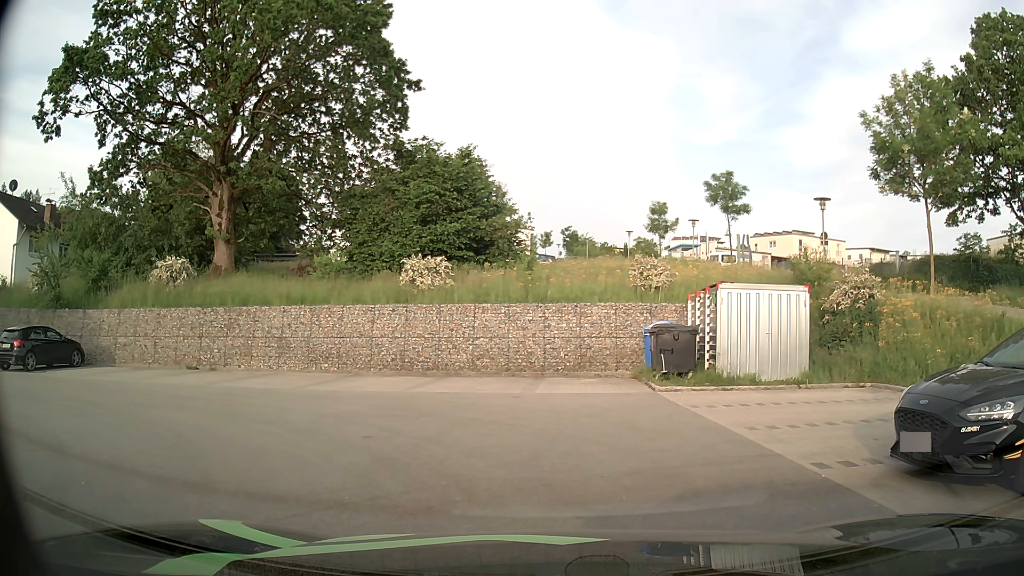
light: Day
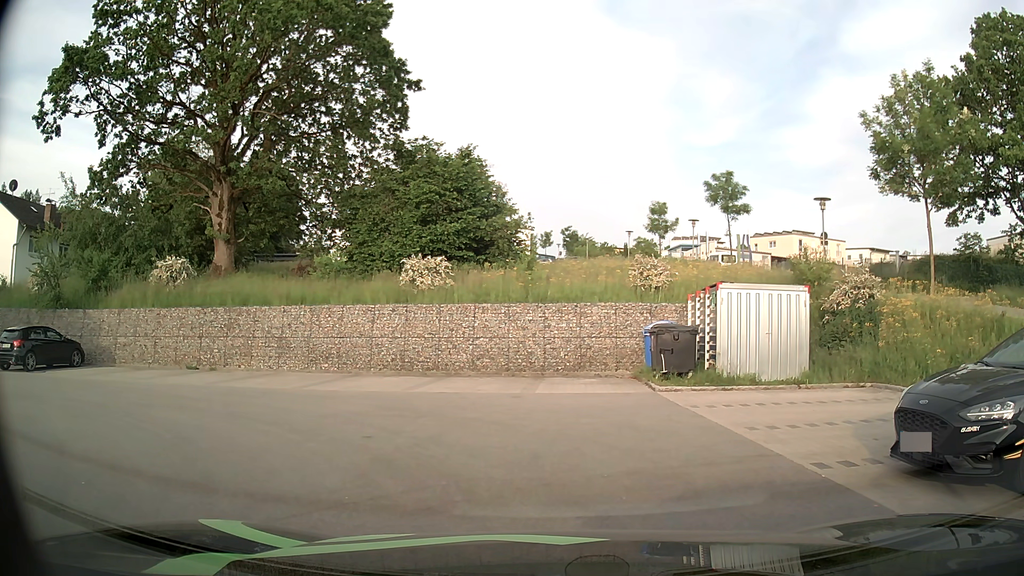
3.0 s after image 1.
(0.0, 0.0) m; 0°
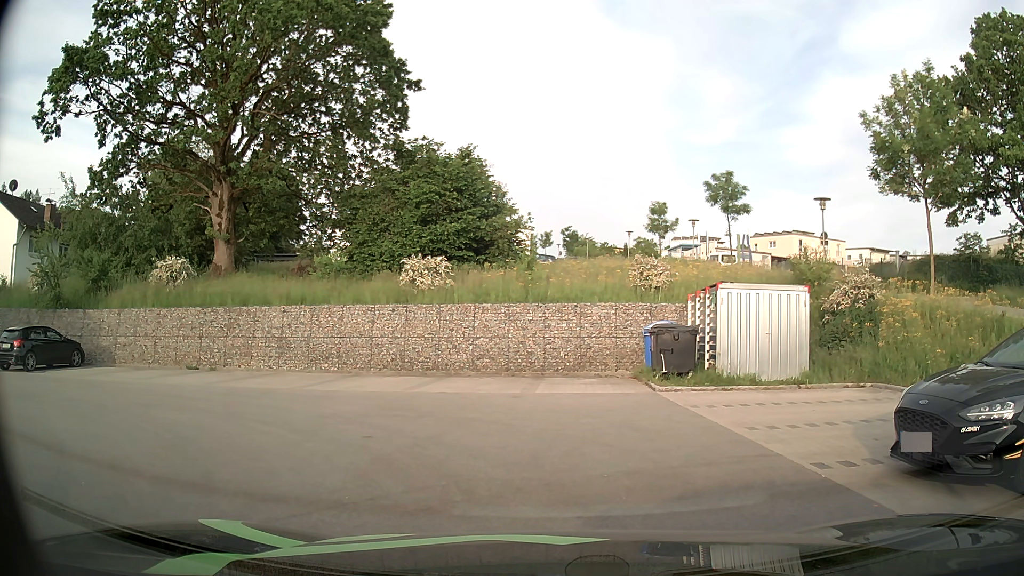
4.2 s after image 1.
(0.0, 0.0) m; 0°
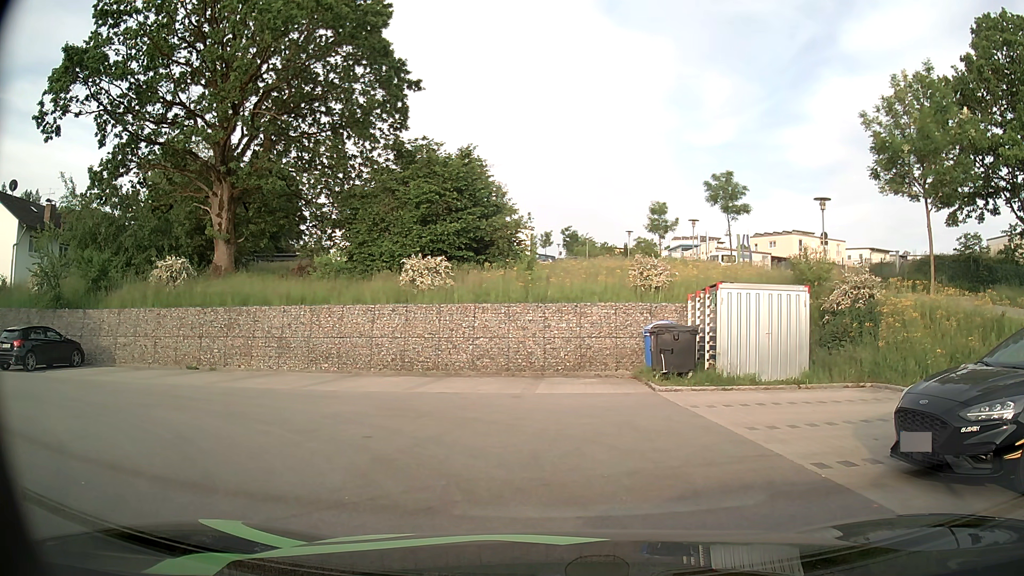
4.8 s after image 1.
(0.0, 0.0) m; 0°
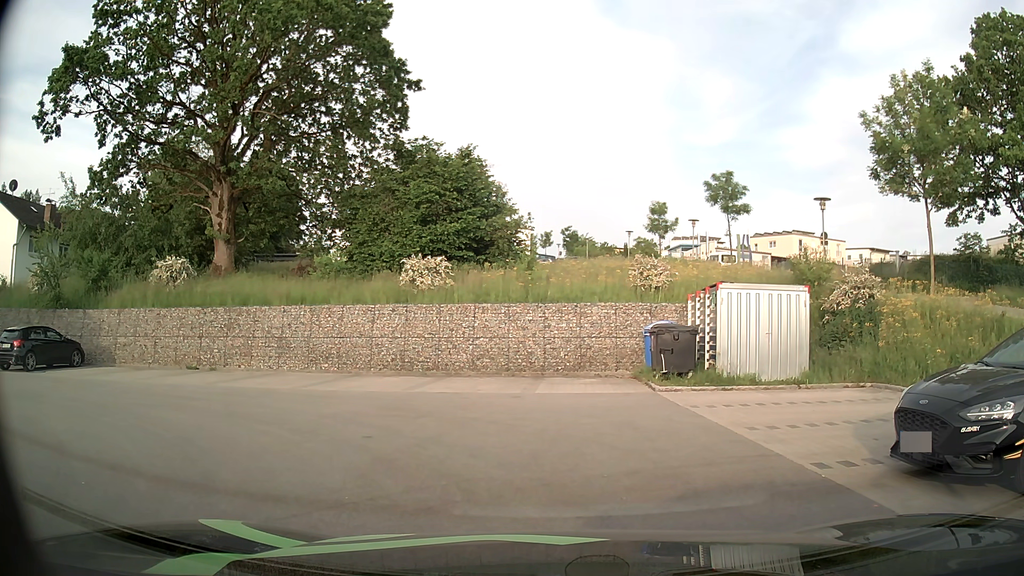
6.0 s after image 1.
(0.0, 0.0) m; 0°
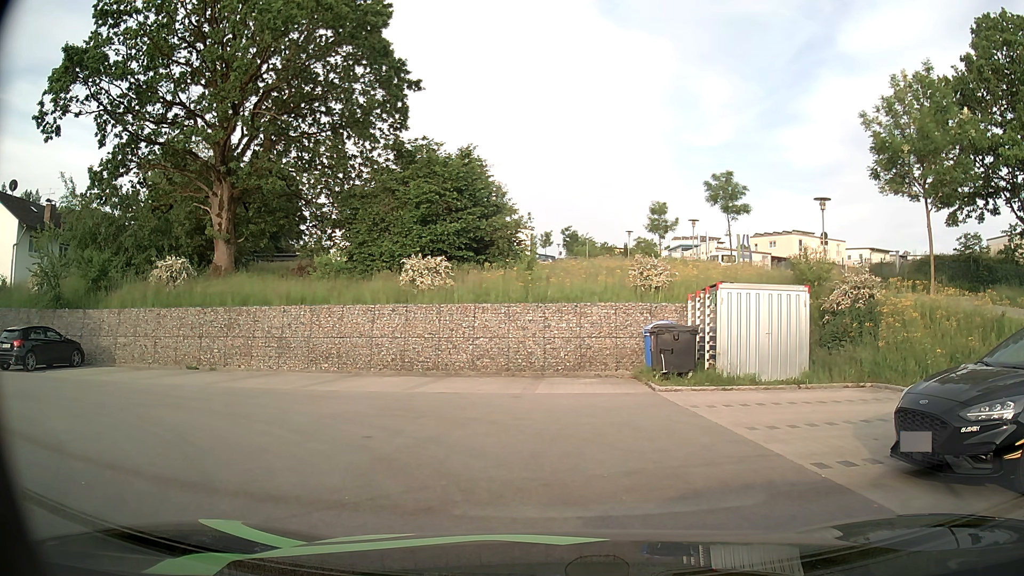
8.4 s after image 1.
(0.0, 0.0) m; 0°
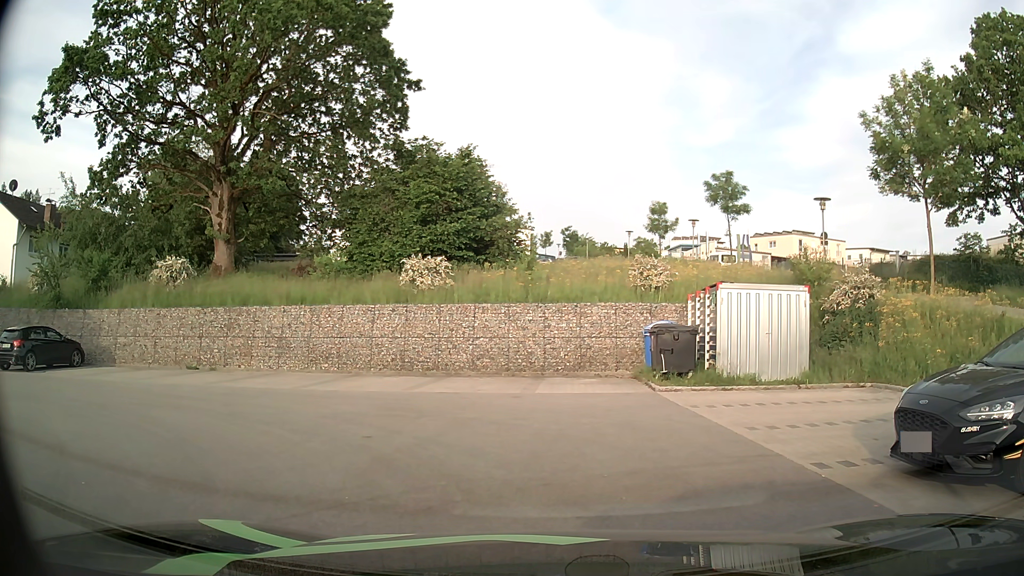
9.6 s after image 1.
(0.0, 0.0) m; 0°
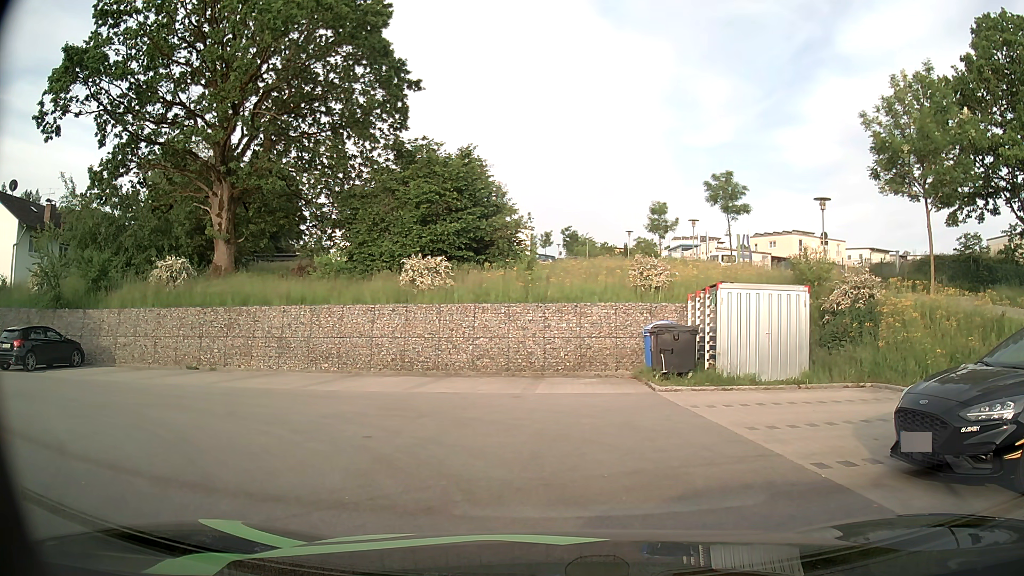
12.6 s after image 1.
(0.0, 0.0) m; 0°
